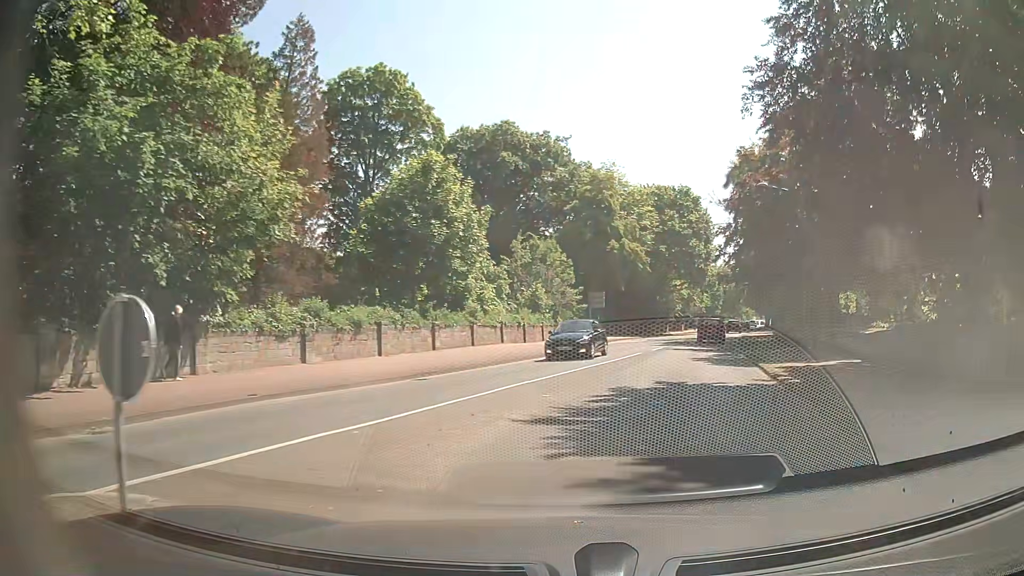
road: secondary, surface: asphalt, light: Day
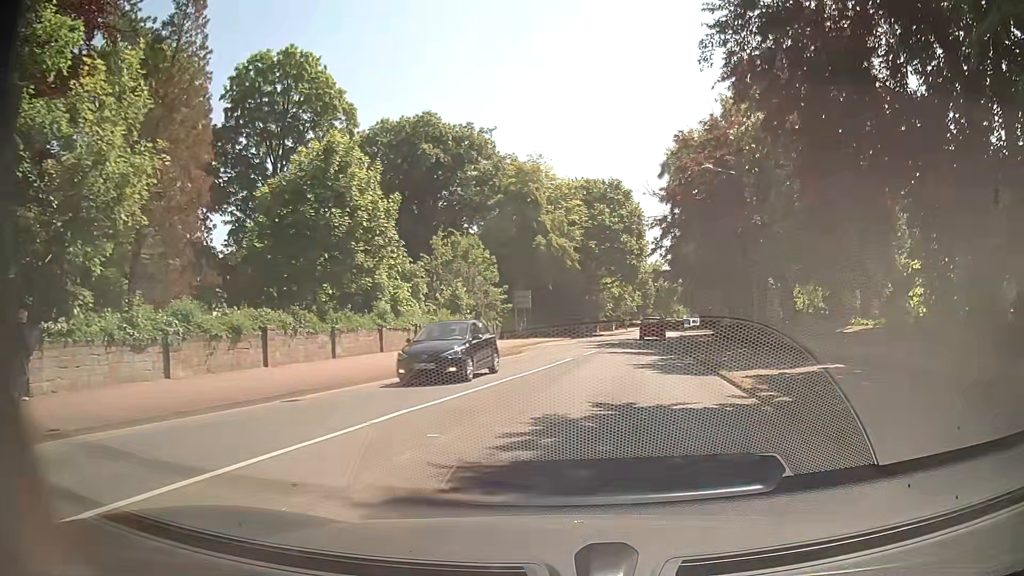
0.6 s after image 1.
(+0.3, +4.0) m; +7°
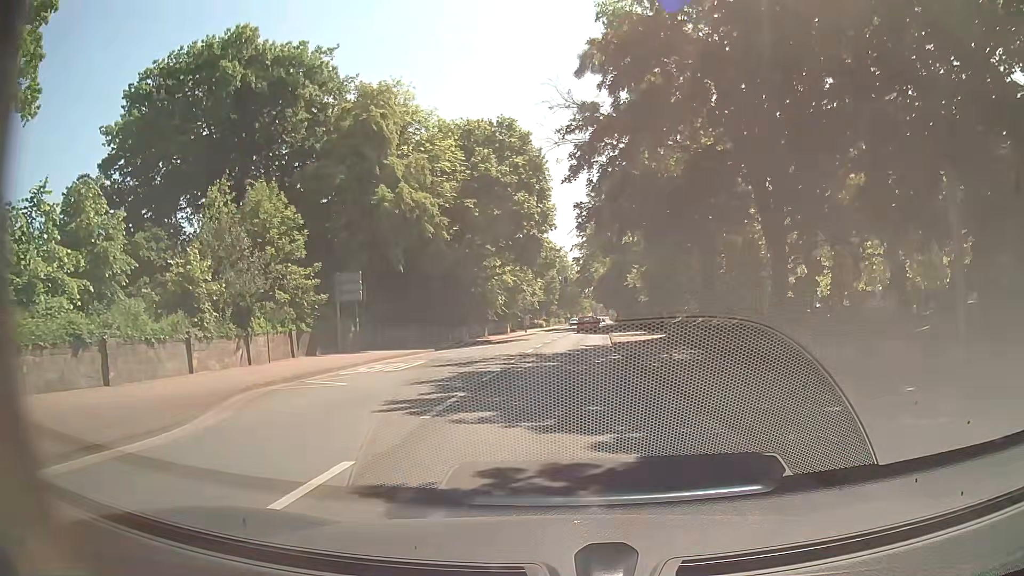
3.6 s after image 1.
(+2.3, +24.1) m; +8°
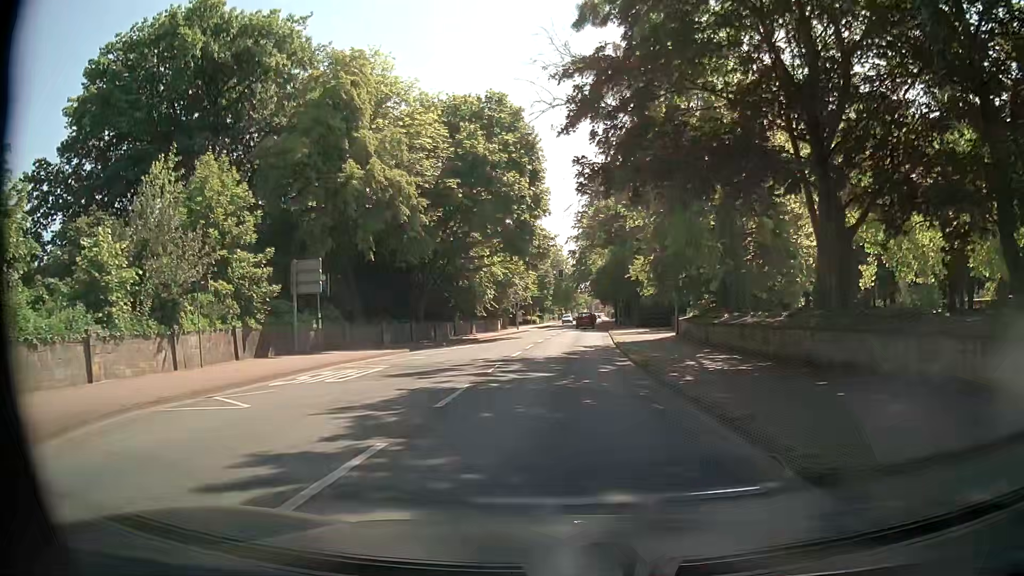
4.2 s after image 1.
(0.0, +5.4) m; +1°
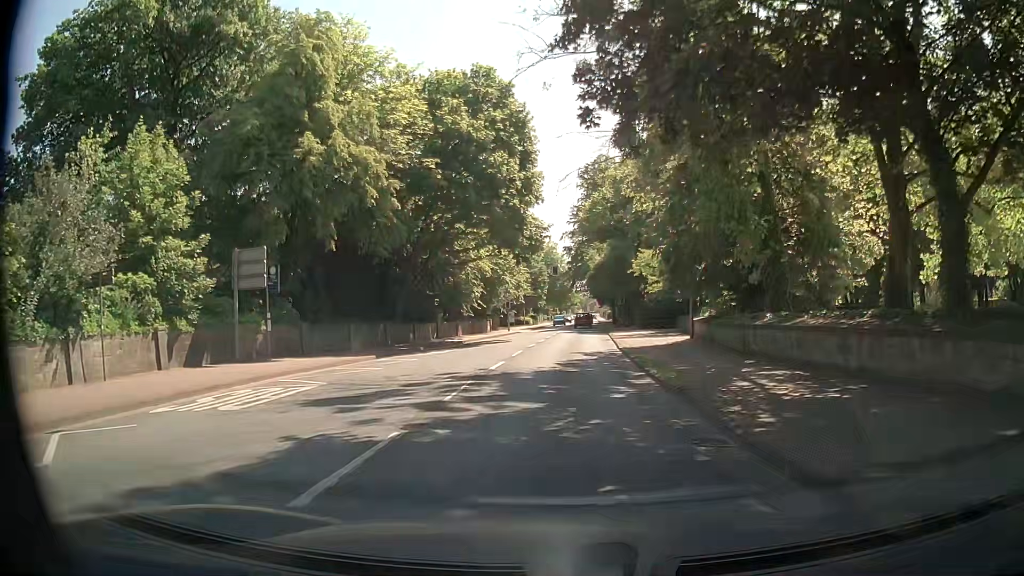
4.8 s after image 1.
(0.0, +5.4) m; 0°
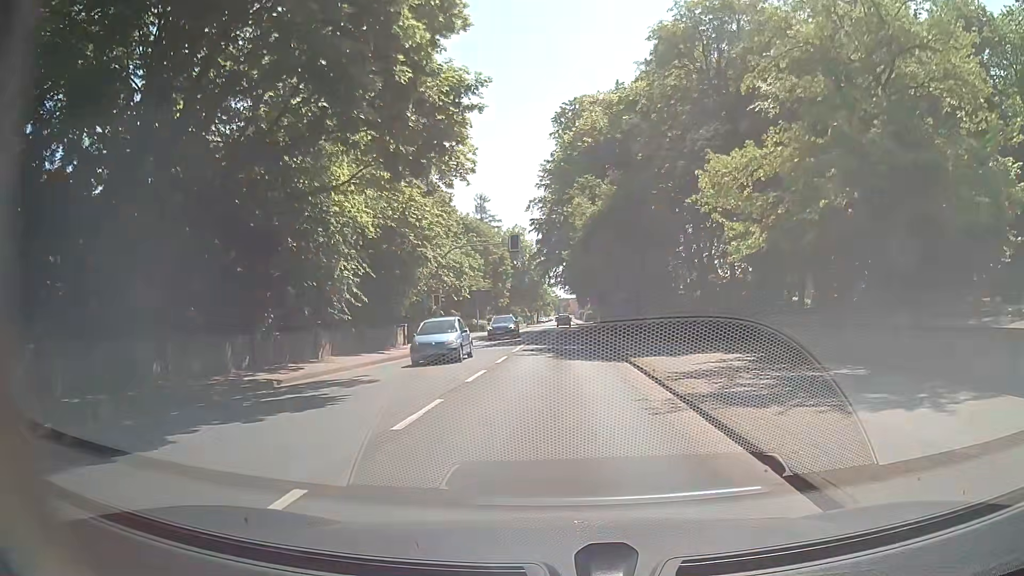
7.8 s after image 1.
(+0.9, +27.0) m; +4°
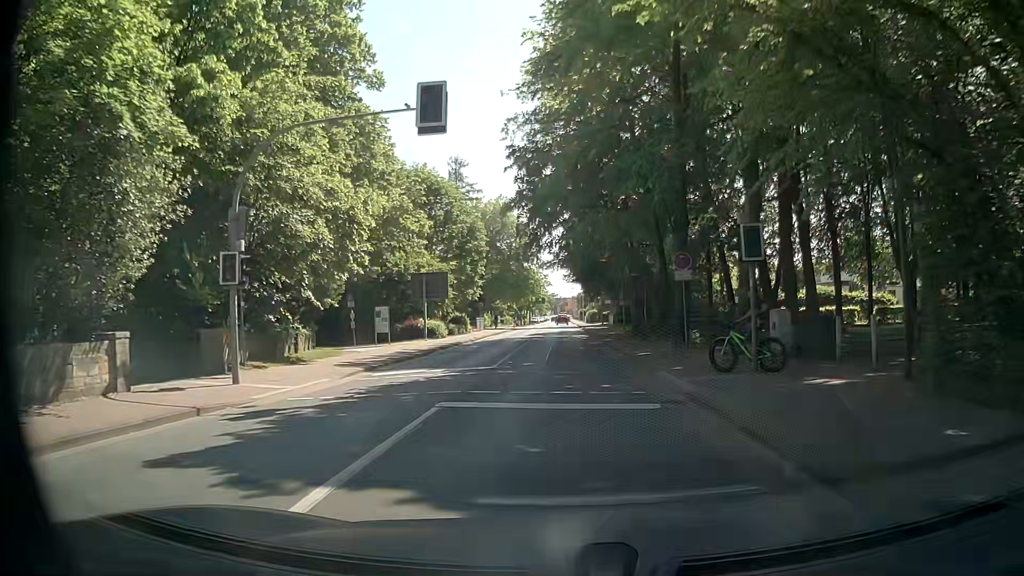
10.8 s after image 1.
(-0.4, +26.8) m; -1°
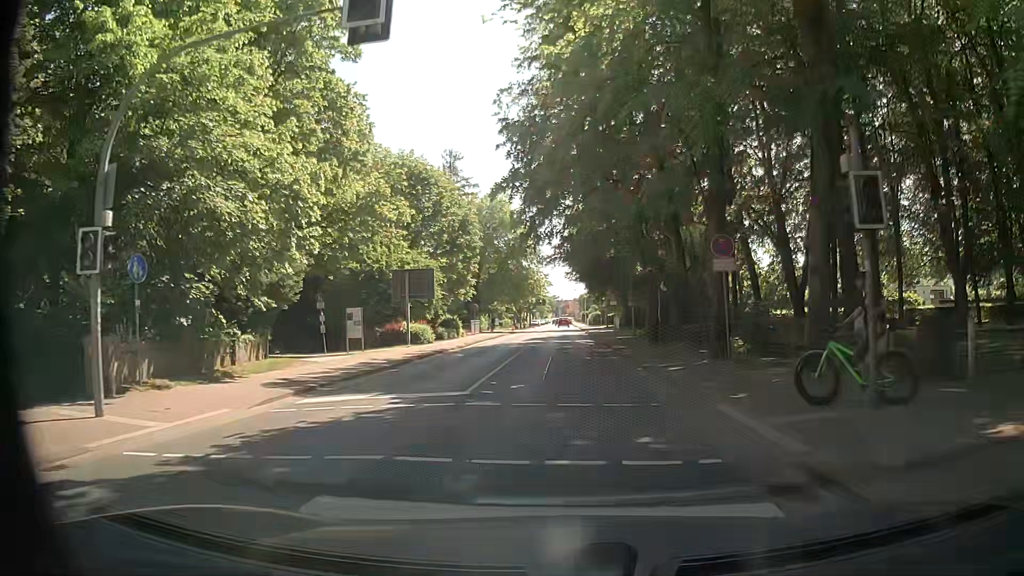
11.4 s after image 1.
(0.0, +5.5) m; -1°
(0, +10) (0, +20) (+1, +30) (+1, +40) (+2, +50) (+2, +60) (+3, +70) (+3, +80) (+3, +90) (+4, +100) m
